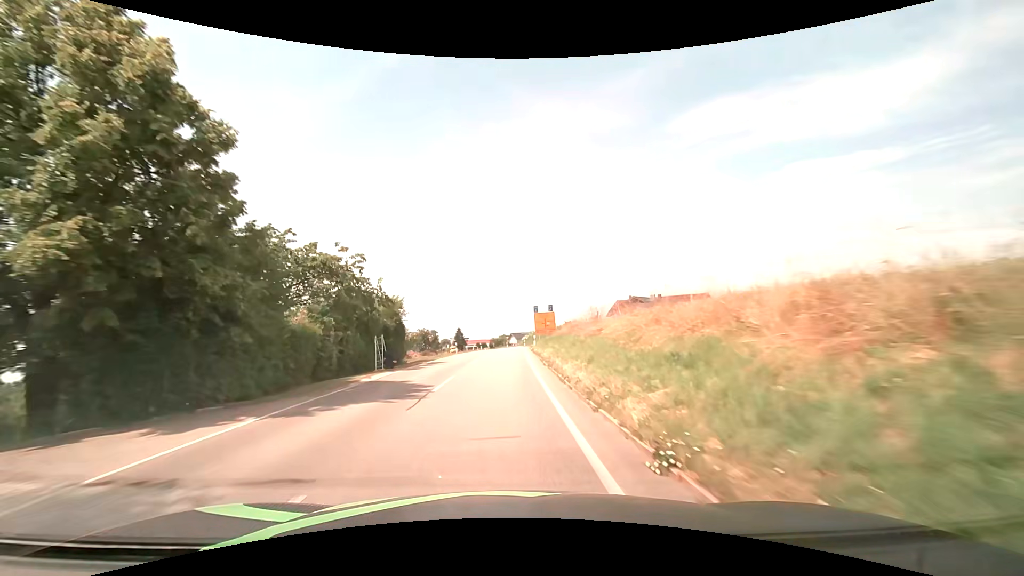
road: secondary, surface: asphalt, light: Day
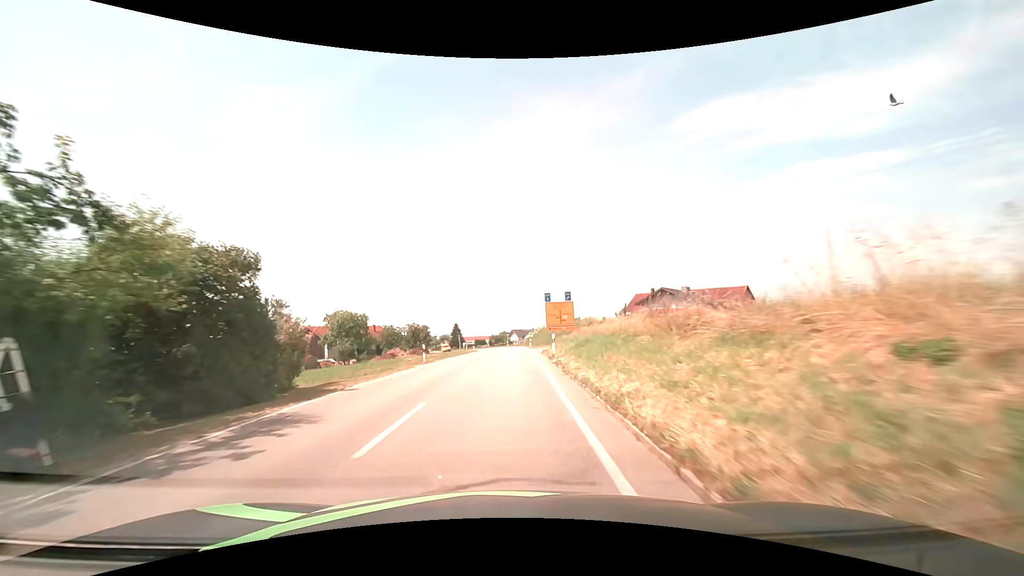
(0.0, +18.3) m; 0°
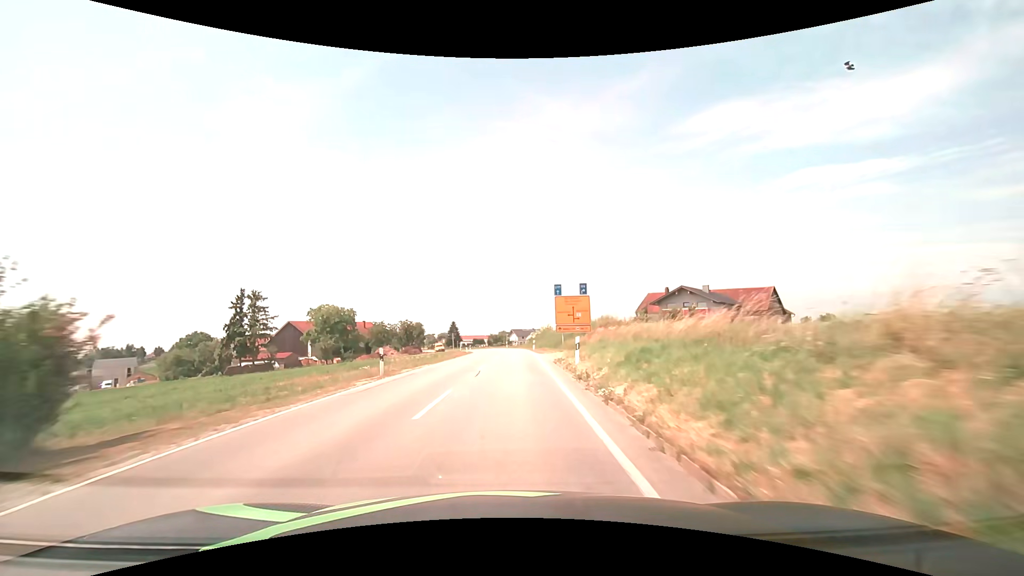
(0.0, +9.4) m; -1°
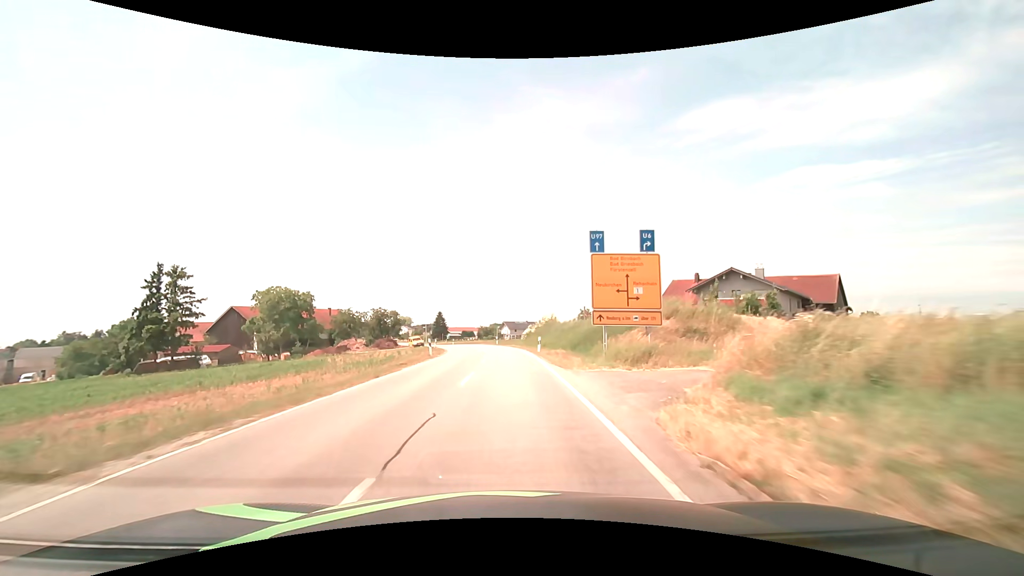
(+0.2, +19.4) m; +1°
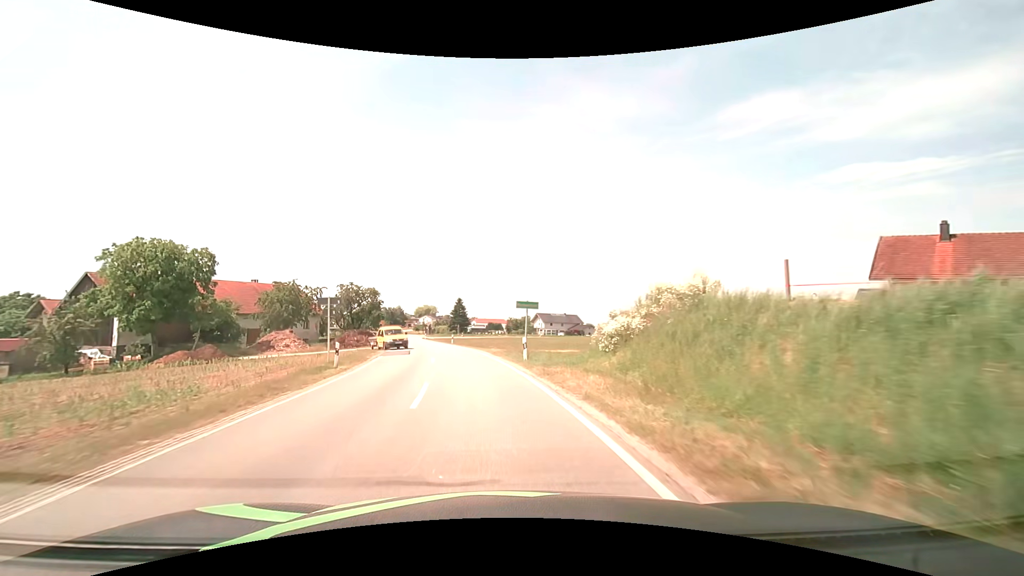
(-0.3, +39.4) m; -3°
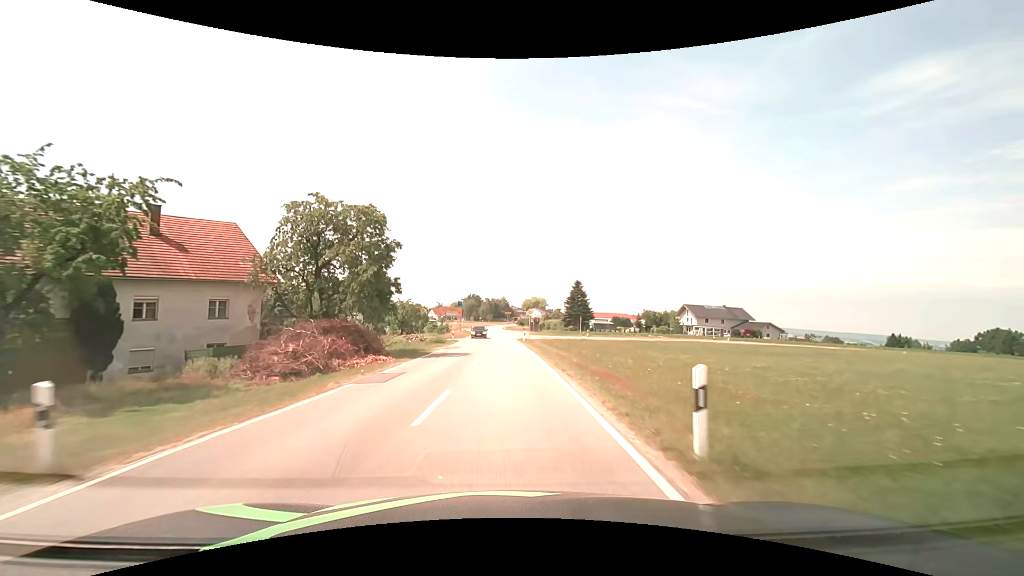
(-6.4, +48.8) m; -13°
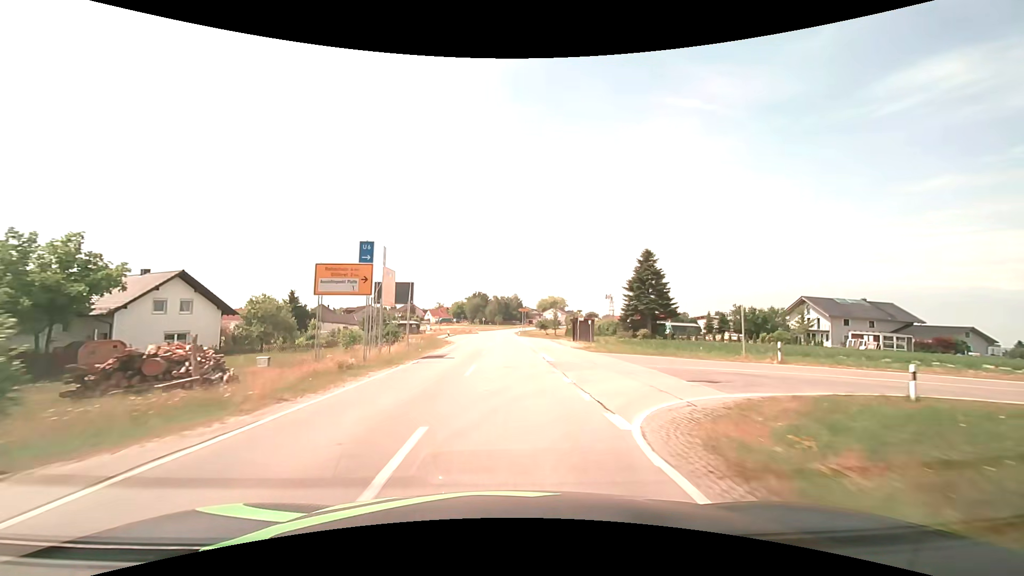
(-0.6, +51.6) m; -1°
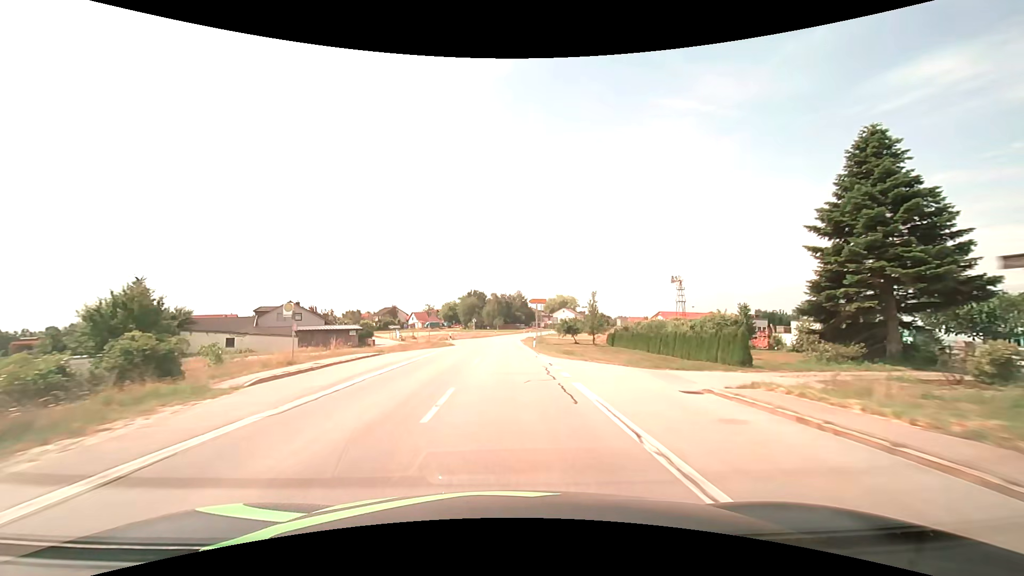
(0.0, +42.7) m; 0°
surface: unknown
(0, +10) (0, +20) (0, +30) (0, +40) (0, +50) (0, +60) (0, +70) (+1, +80) (+1, +90) (+2, +100) m
